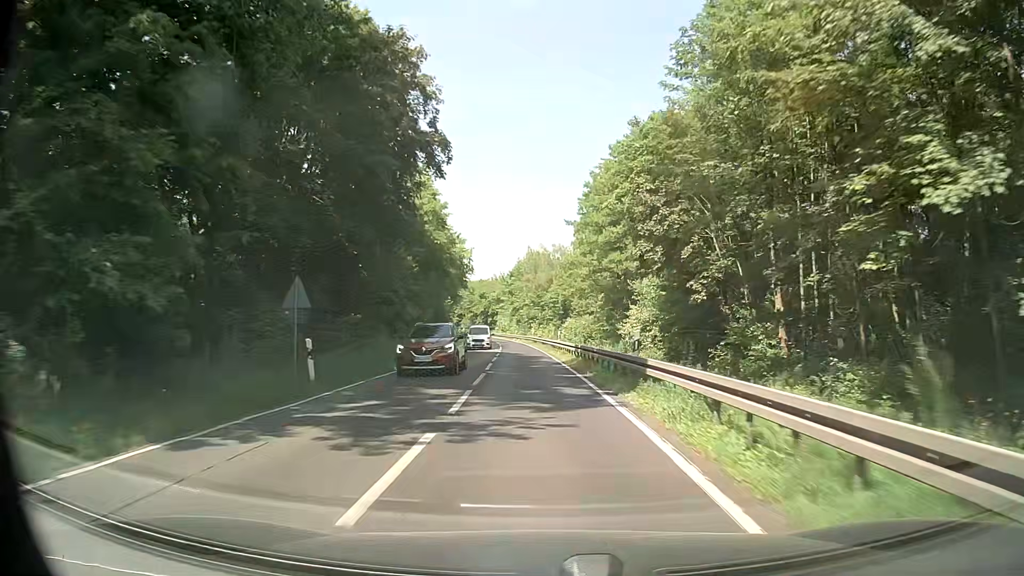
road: secondary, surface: asphalt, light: Day
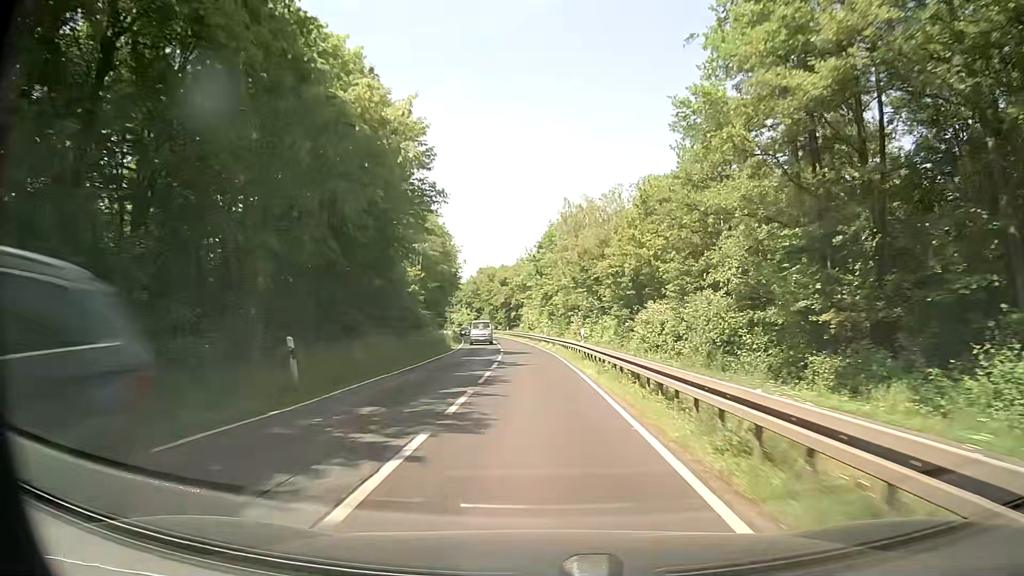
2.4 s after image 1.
(-1.7, +42.2) m; -3°
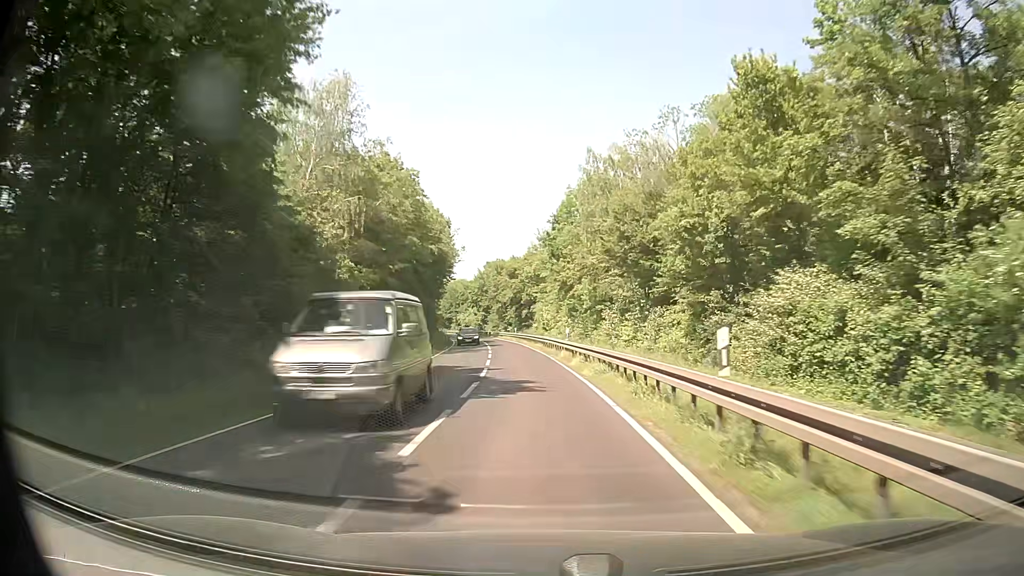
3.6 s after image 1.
(-0.3, +21.3) m; -1°
